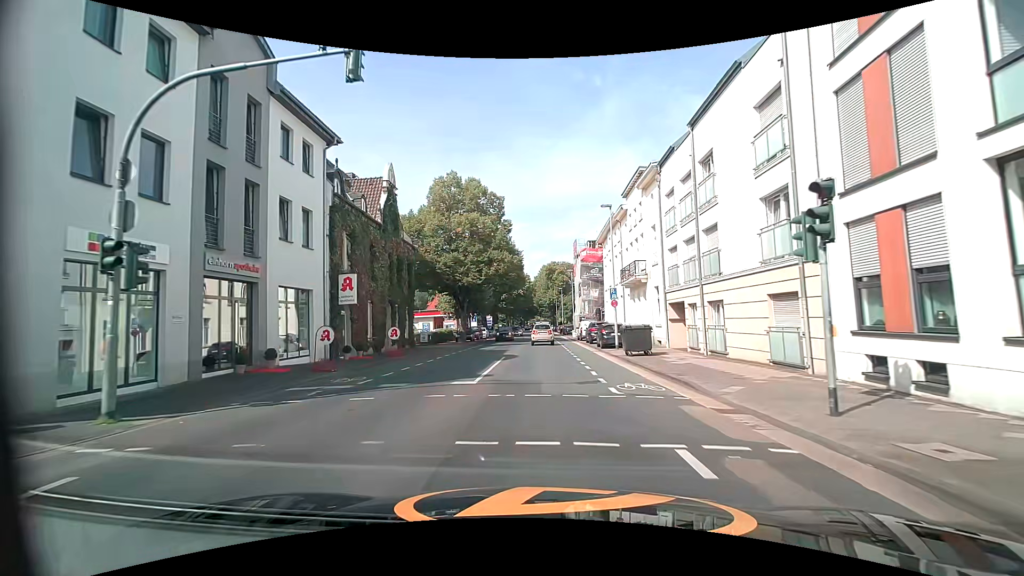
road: tertiary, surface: asphalt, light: Day
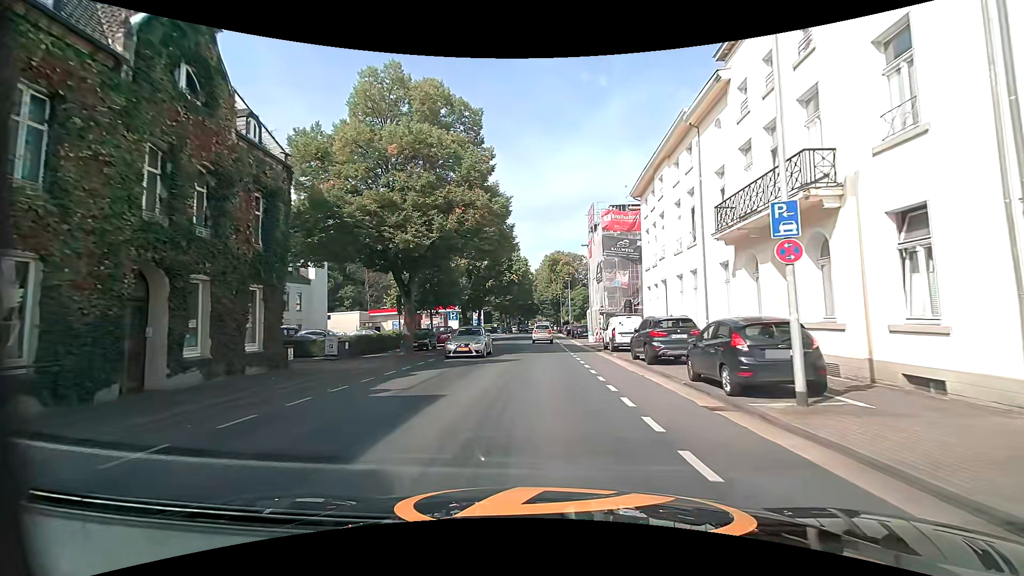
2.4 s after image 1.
(-0.3, +19.8) m; -1°
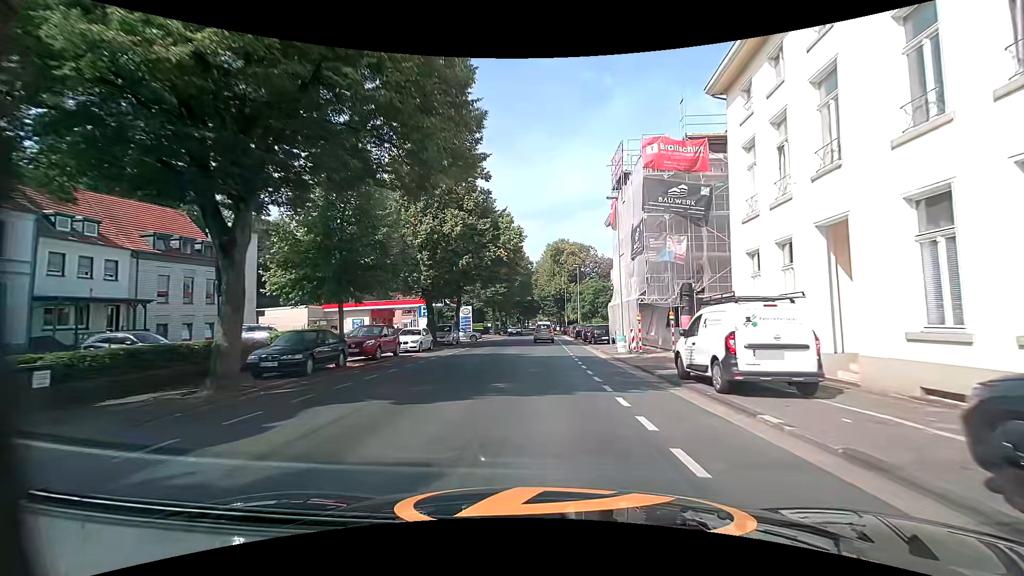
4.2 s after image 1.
(-0.1, +15.9) m; 0°
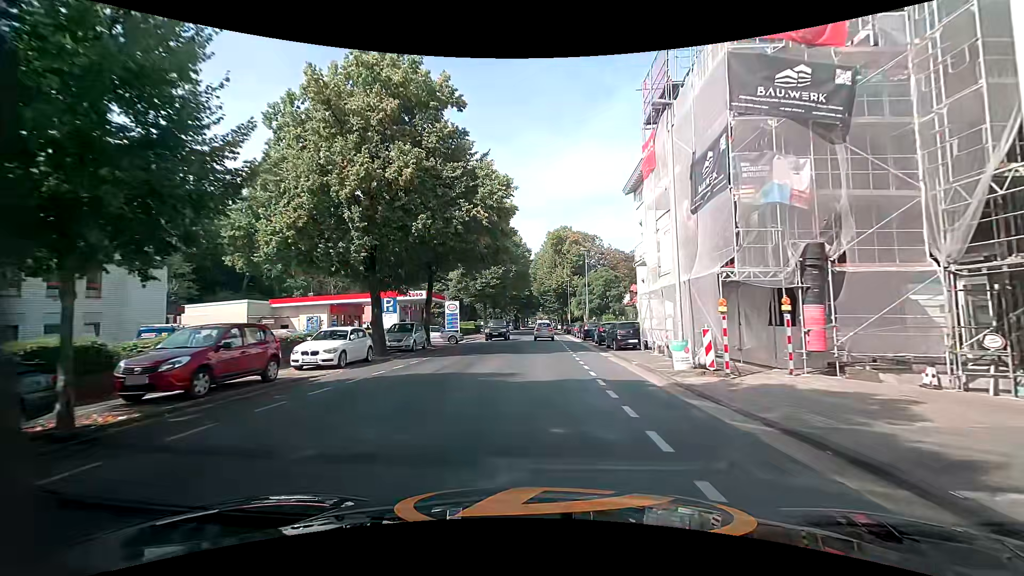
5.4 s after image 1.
(+0.1, +11.2) m; +1°
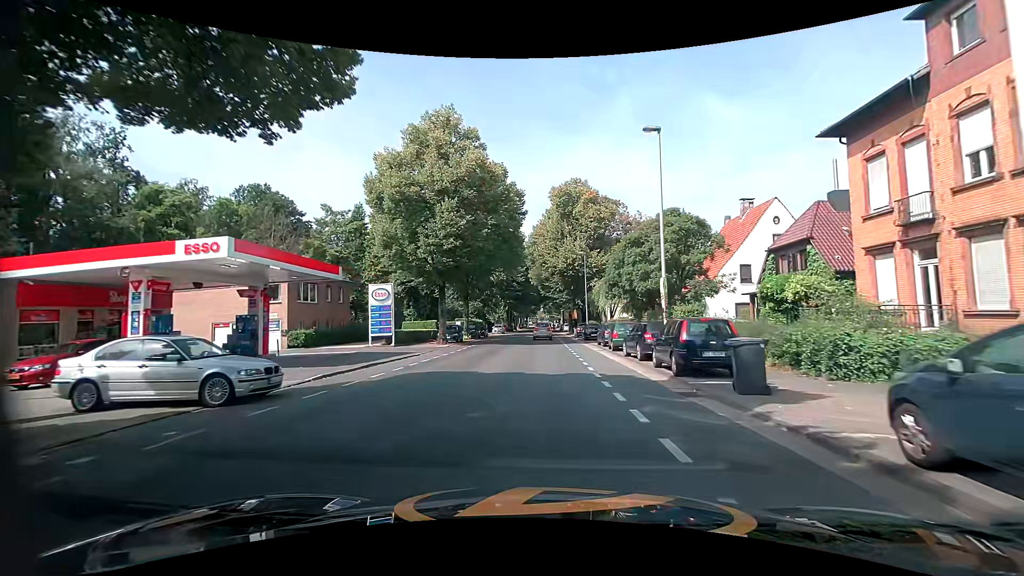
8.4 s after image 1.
(-0.6, +28.6) m; -1°
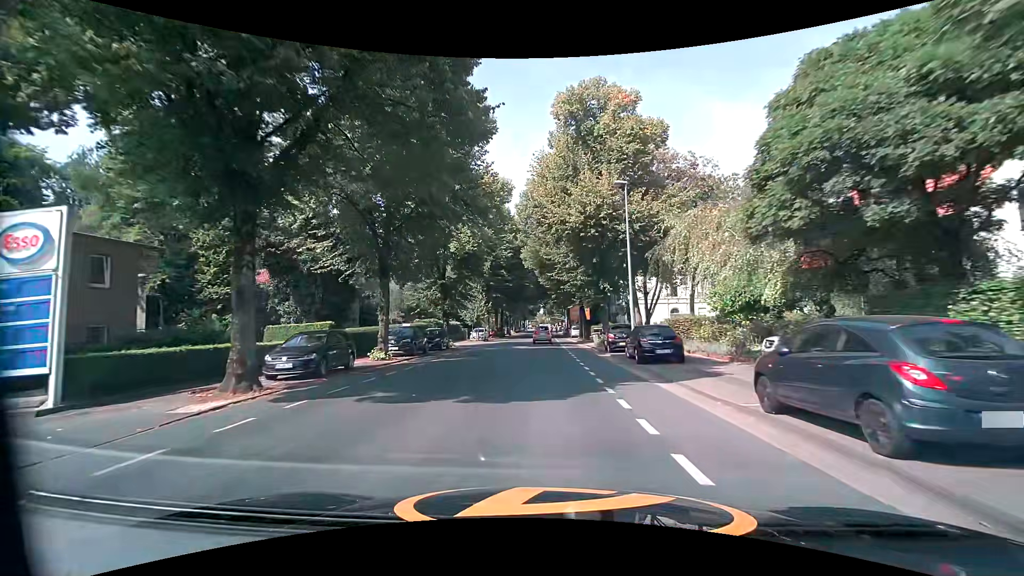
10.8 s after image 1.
(-0.1, +24.8) m; -1°
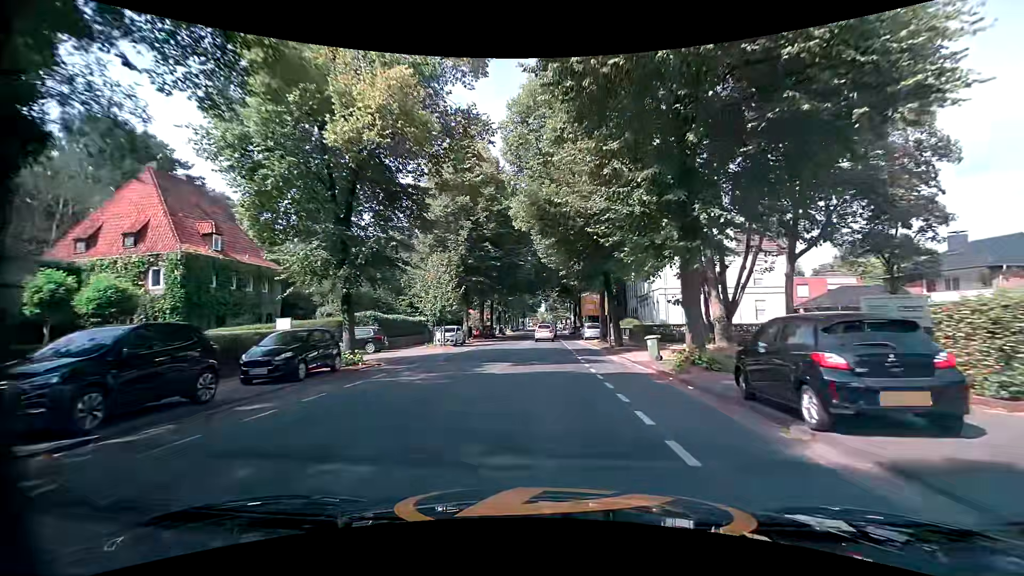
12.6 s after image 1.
(+0.1, +19.6) m; +1°
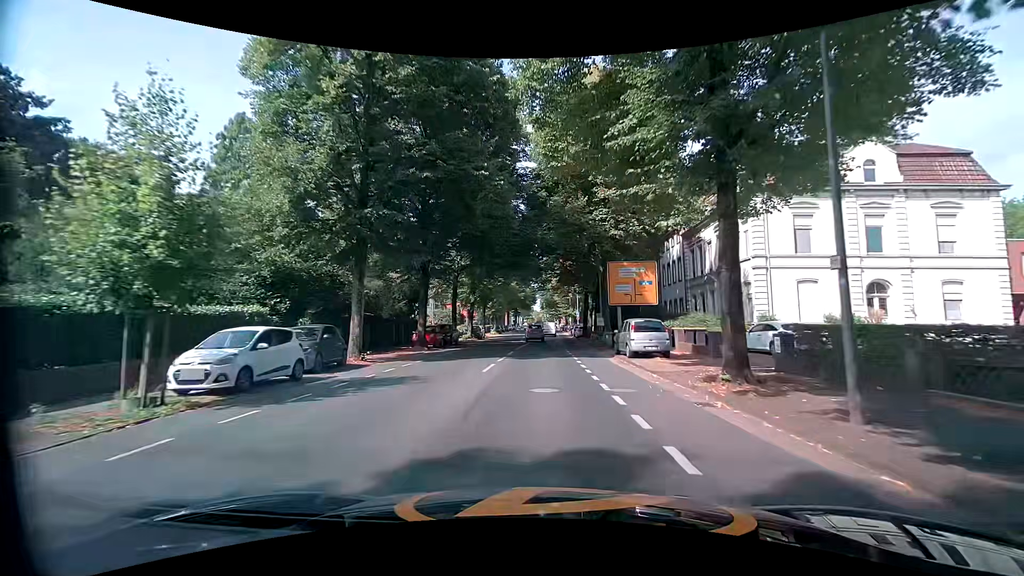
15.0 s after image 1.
(-0.3, +26.3) m; -1°
(0, +10) (0, +20) (0, +30) (0, +40) (0, +50) (0, +60) (0, +70) (0, +80) (-1, +90) (-1, +100) m
